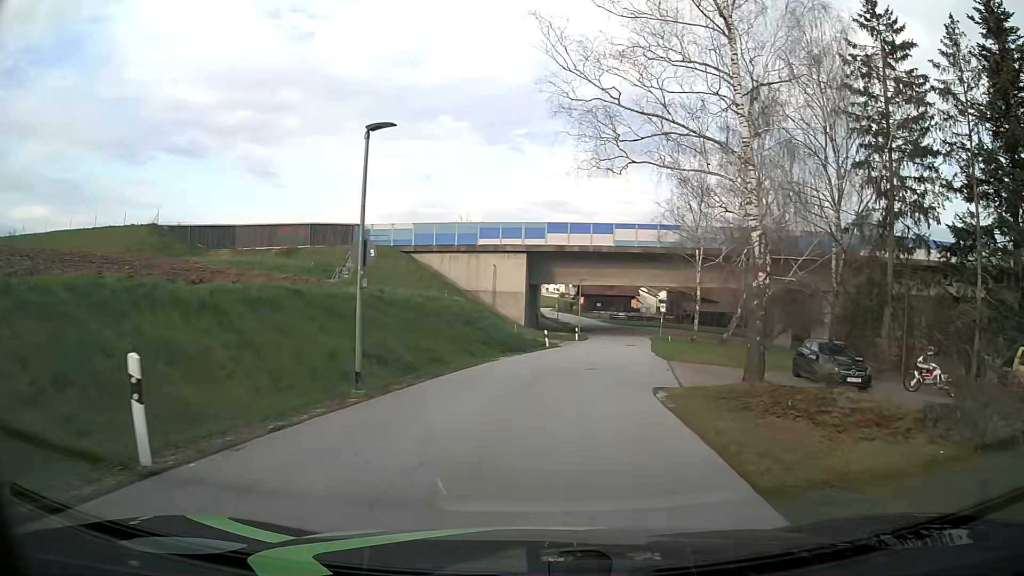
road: residential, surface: asphalt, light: Day
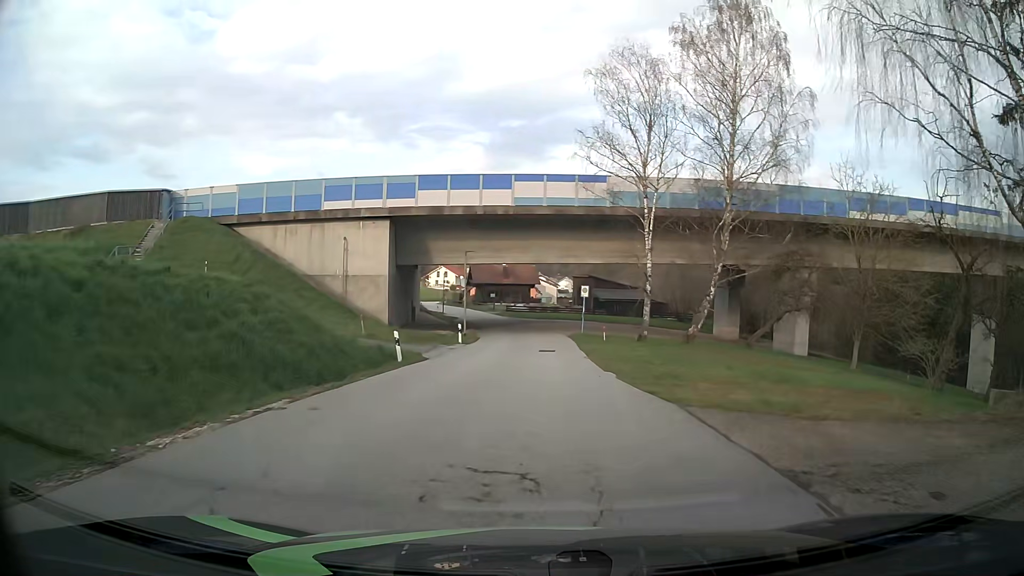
(+1.5, +18.1) m; +9°
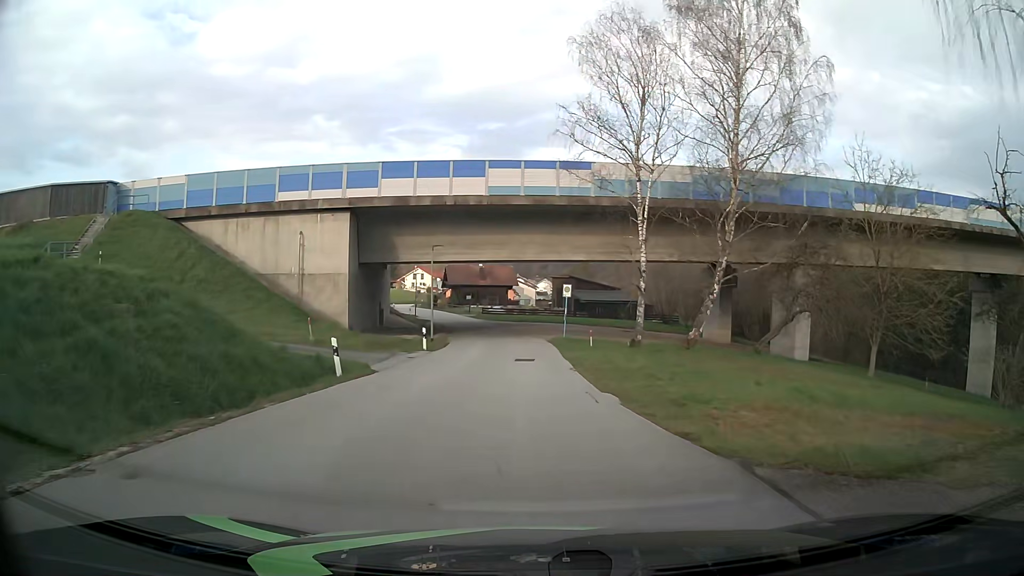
(+0.1, +4.5) m; +2°
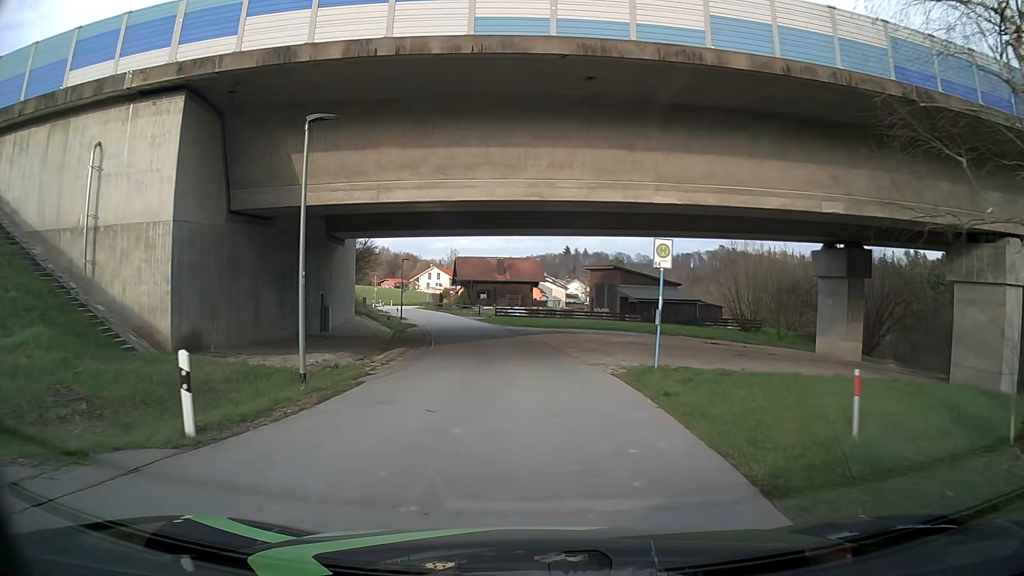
(-0.3, +22.4) m; -2°
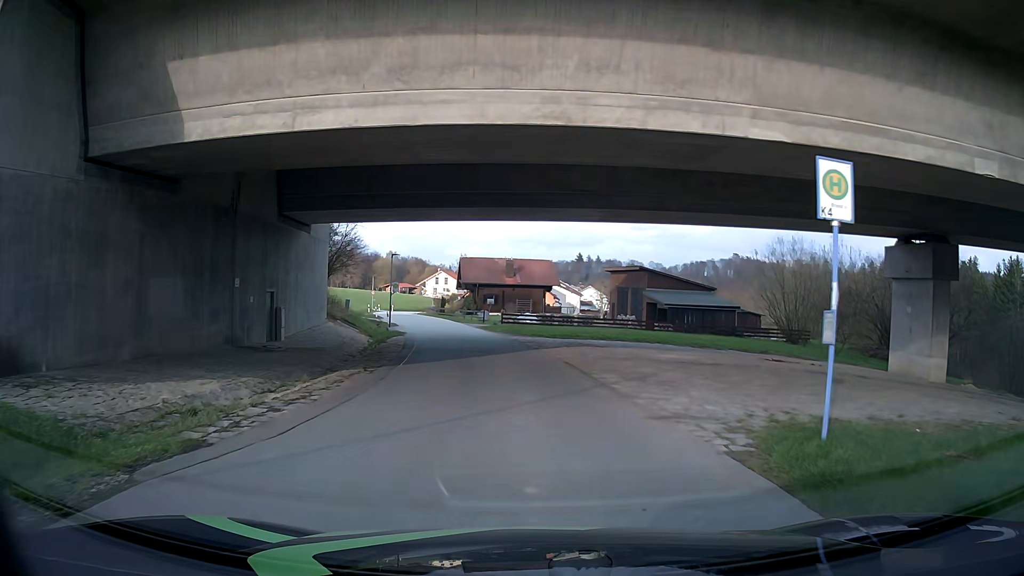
(-0.1, +8.8) m; -1°
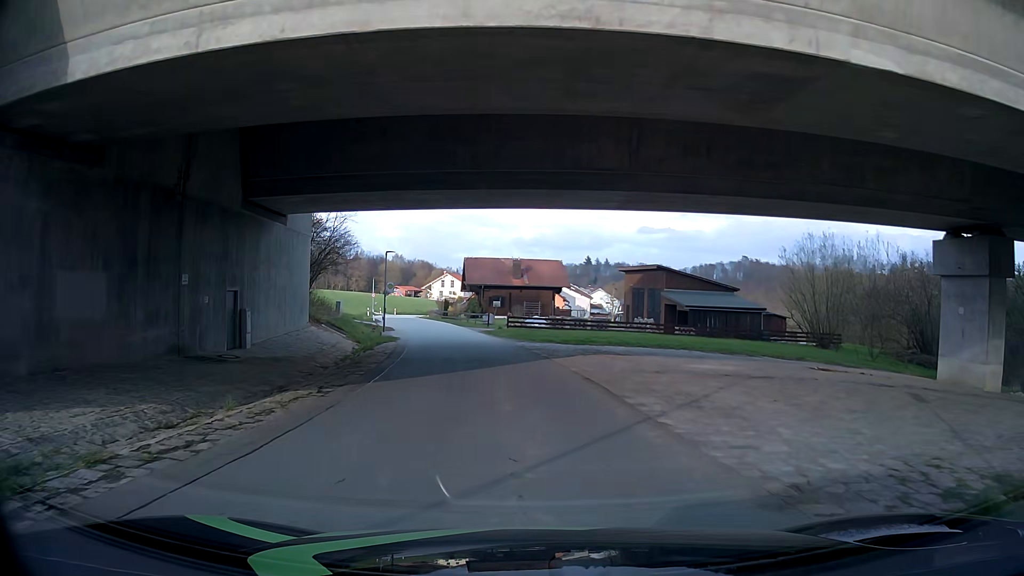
(-0.1, +4.4) m; -2°
(0, +10) (-1, +20) (-1, +30) (-3, +40) (-5, +49) (-8, +59) (-11, +69) (-13, +78) (-15, +88) (-15, +98) m
